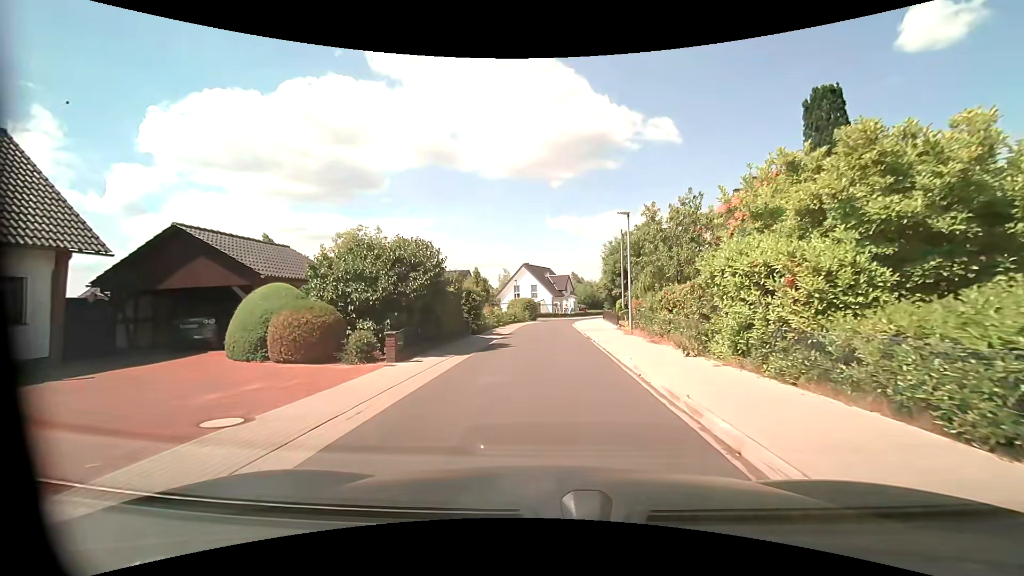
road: residential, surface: asphalt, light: Day
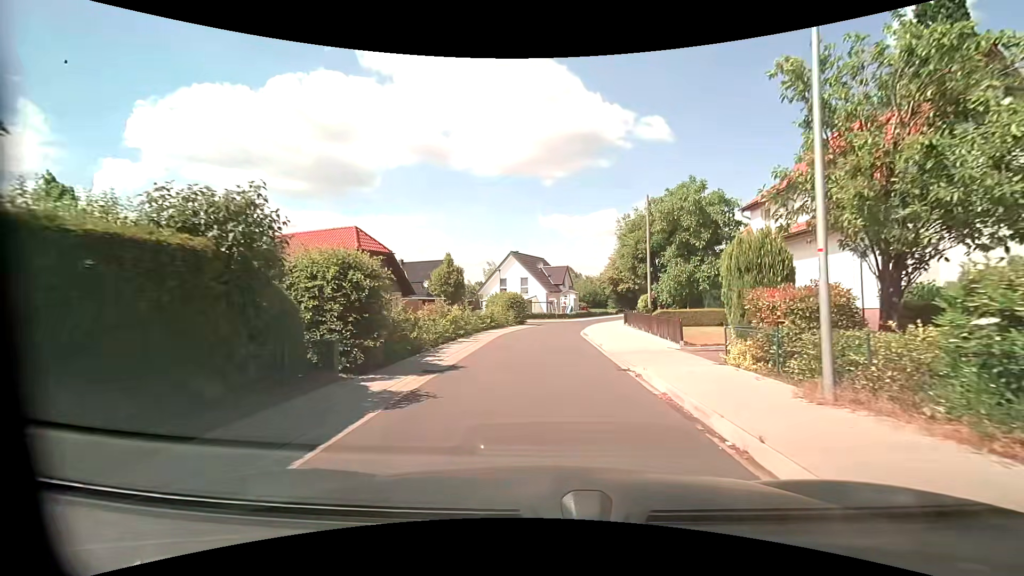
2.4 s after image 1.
(0.0, +15.2) m; 0°
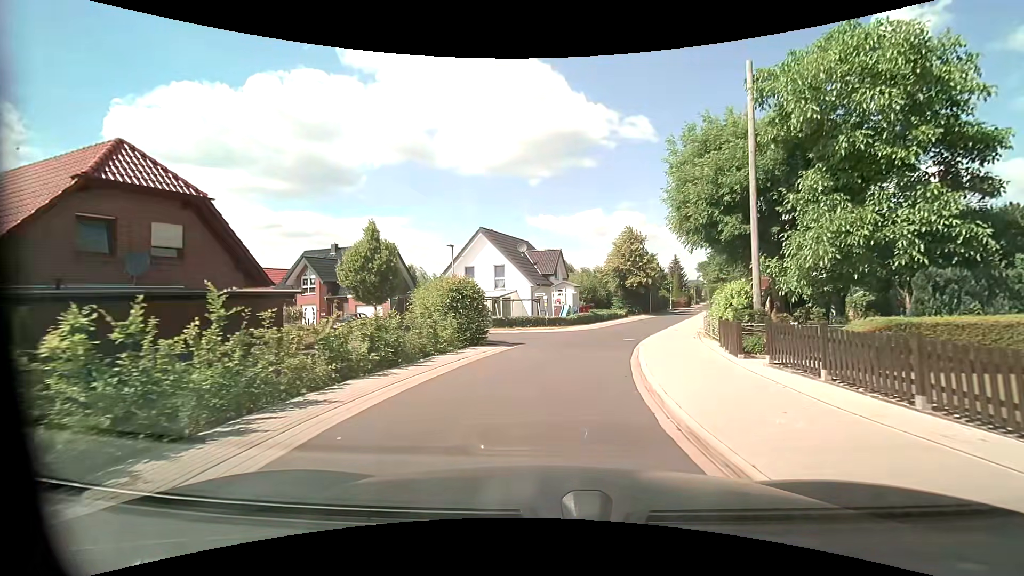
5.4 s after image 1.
(+0.4, +19.2) m; +1°
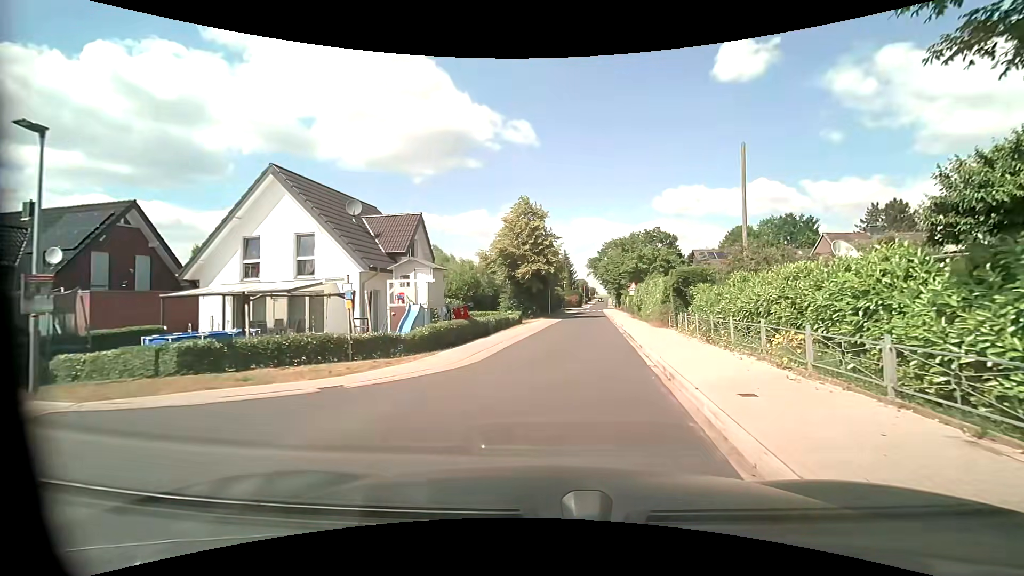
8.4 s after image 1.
(+1.8, +18.1) m; +13°
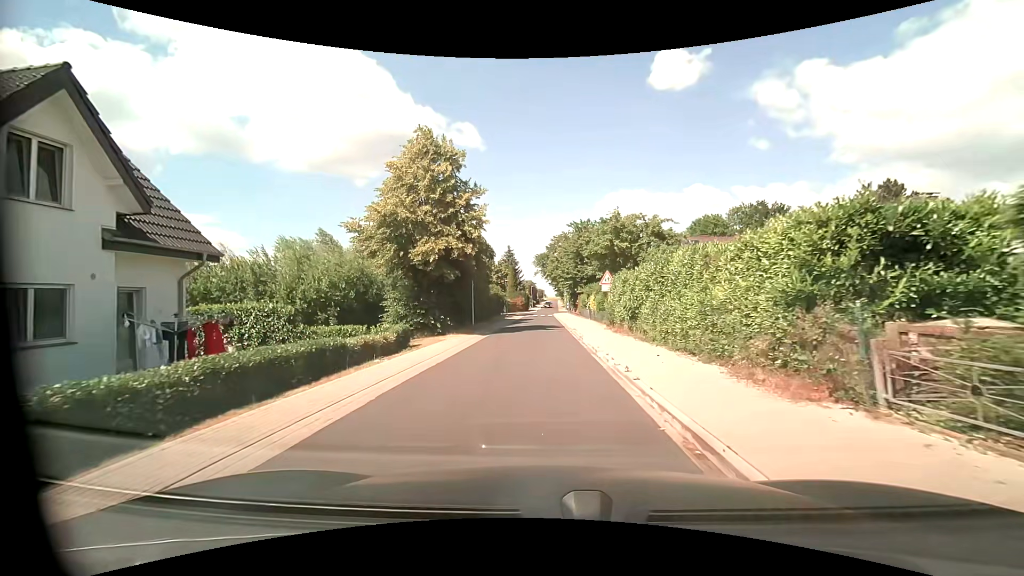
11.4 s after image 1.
(+1.6, +18.2) m; +6°
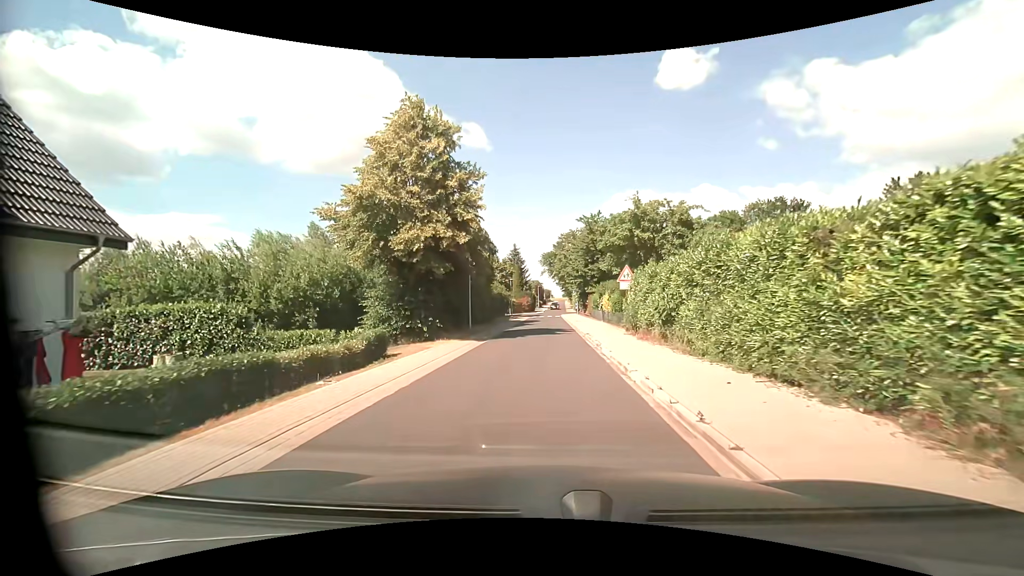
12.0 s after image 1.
(0.0, +3.9) m; -1°
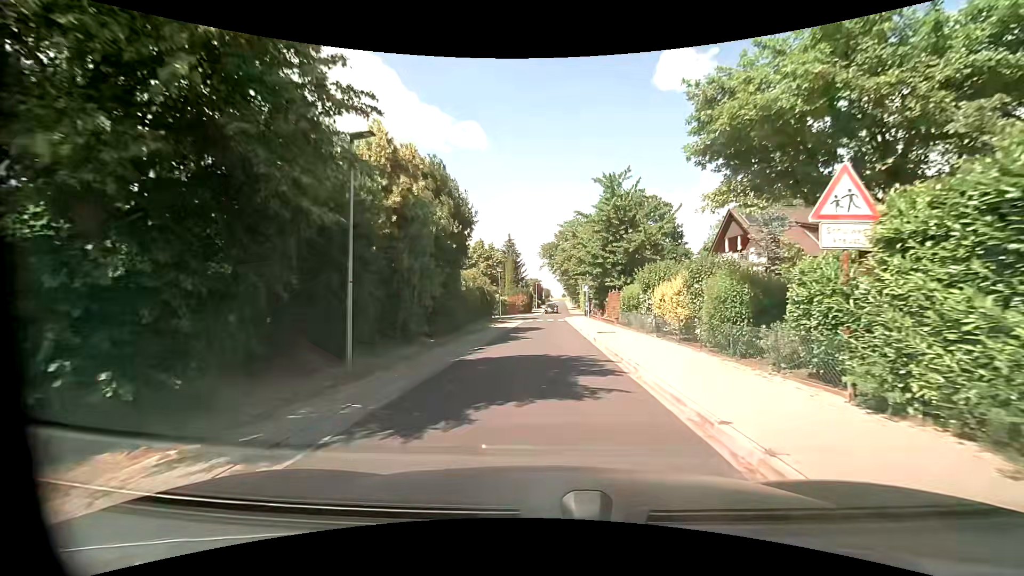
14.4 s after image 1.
(0.0, +16.2) m; 0°
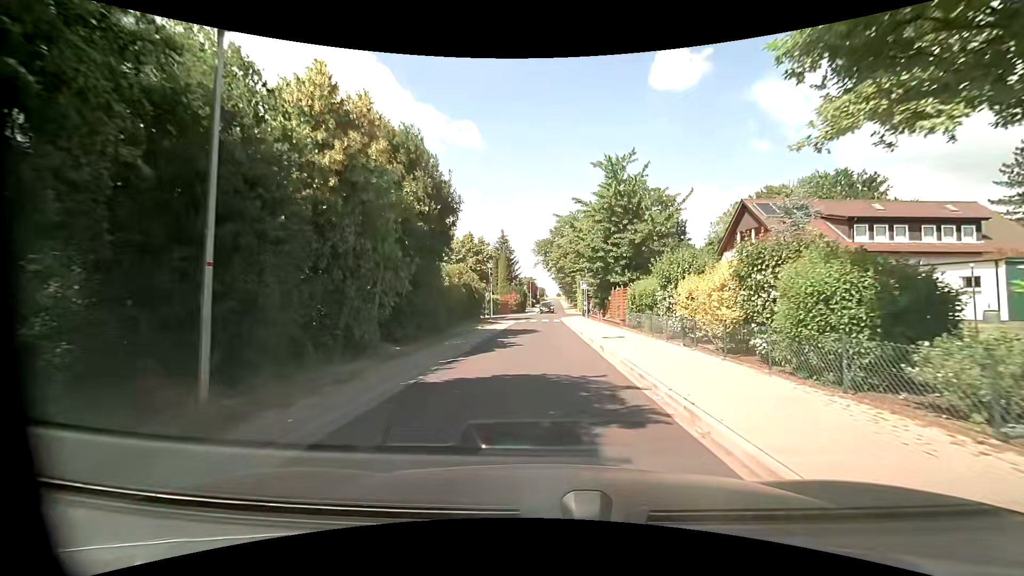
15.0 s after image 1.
(0.0, +4.1) m; +1°
(0, +10) (0, +20) (0, +30) (0, +40) (0, +50) (+1, +60) (+1, +70) (+2, +80) (+2, +90) (+2, +100) m
